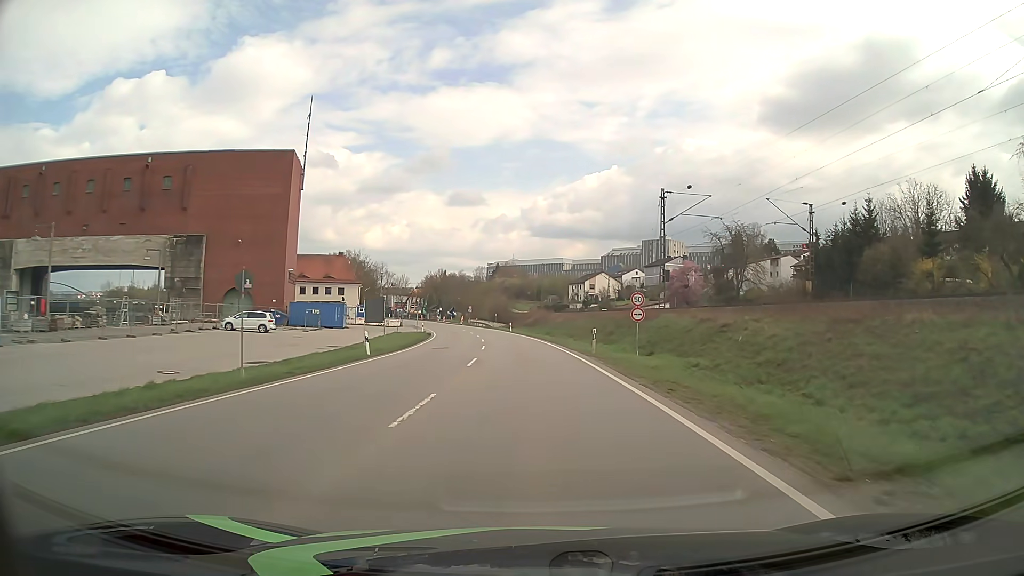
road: primary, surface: asphalt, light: Day
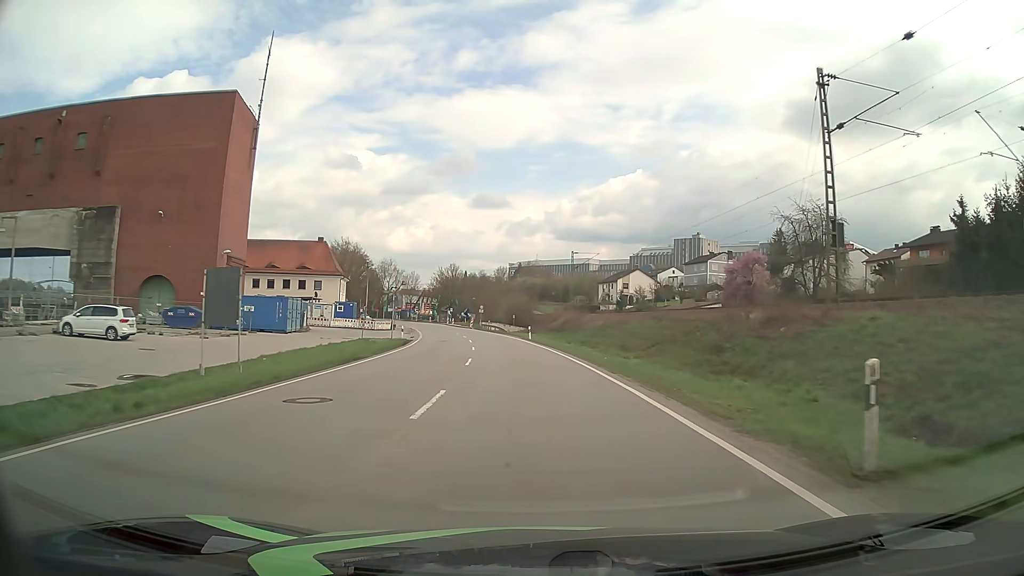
(-0.5, +23.3) m; -2°
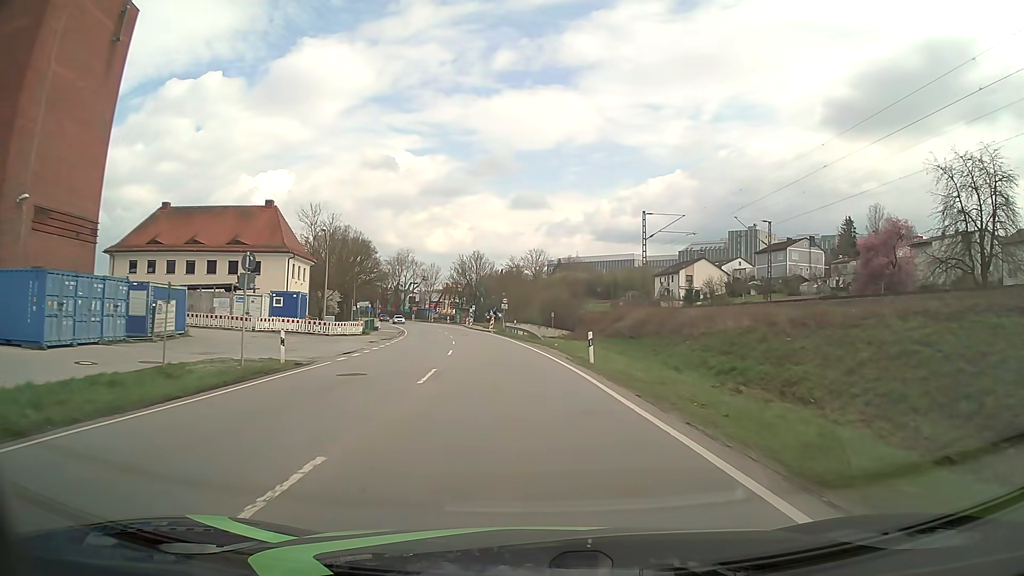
(-0.8, +31.0) m; -3°
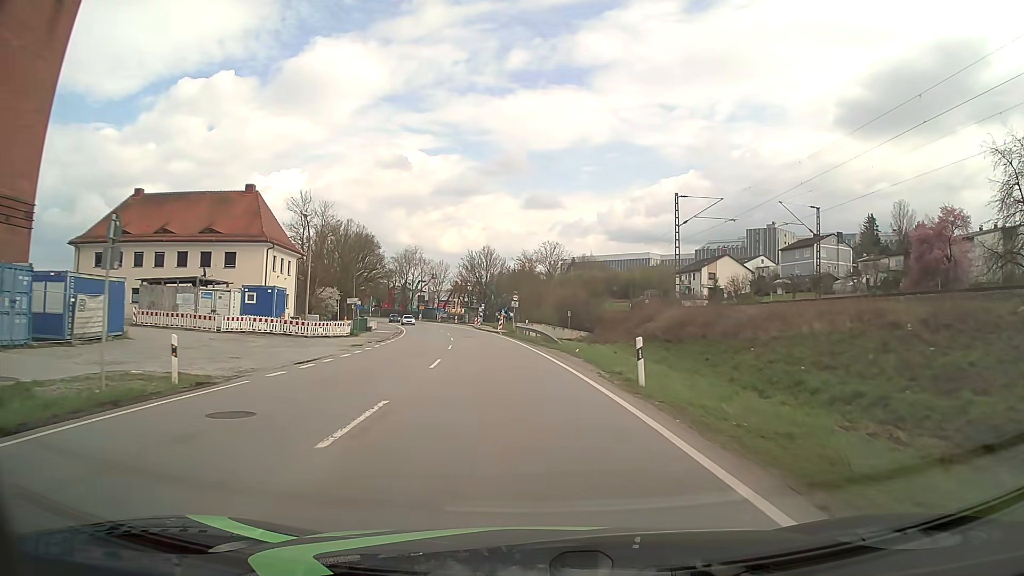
(-0.1, +7.8) m; -1°
